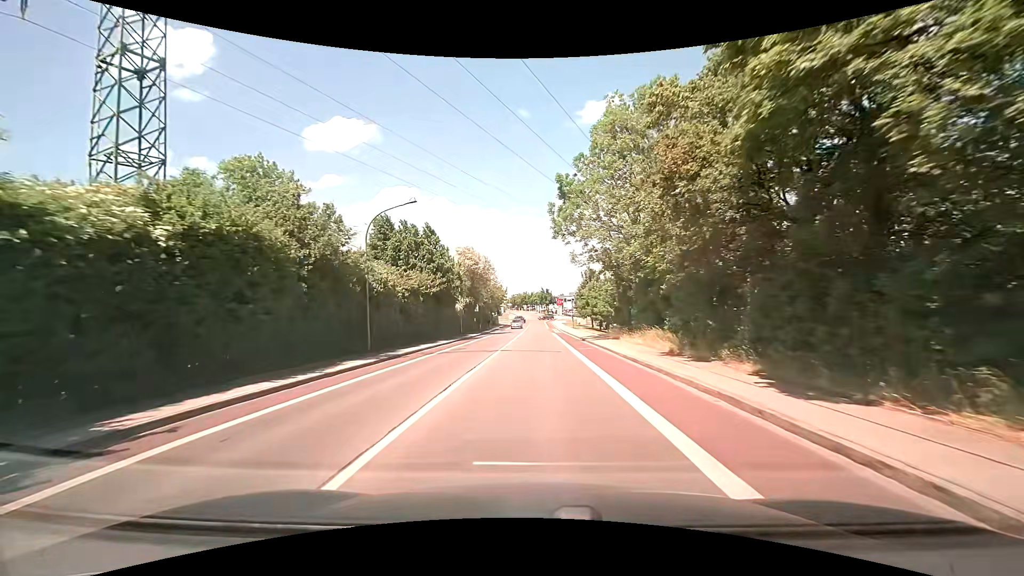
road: tertiary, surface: asphalt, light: Day
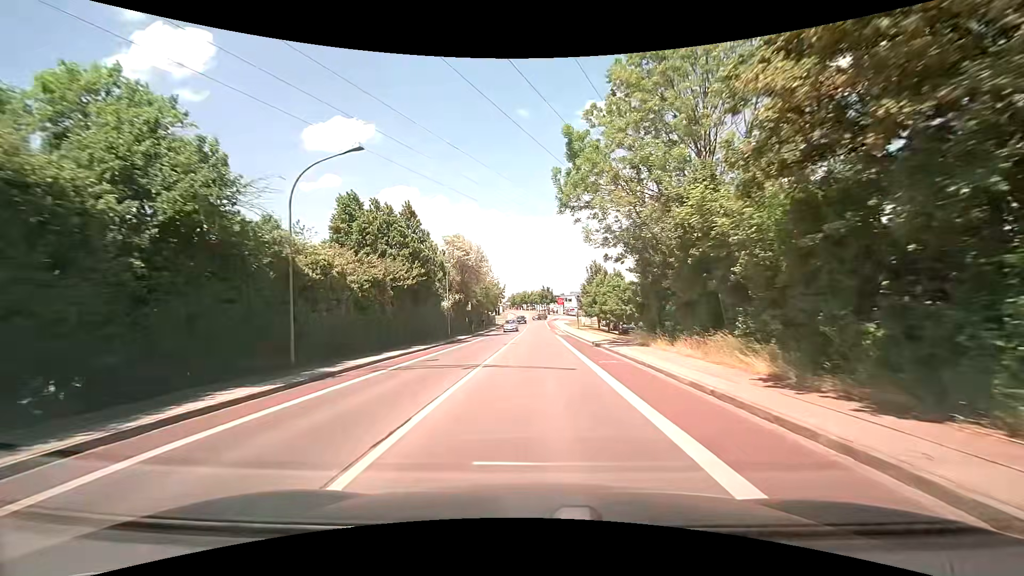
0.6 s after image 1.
(0.0, +7.6) m; 0°
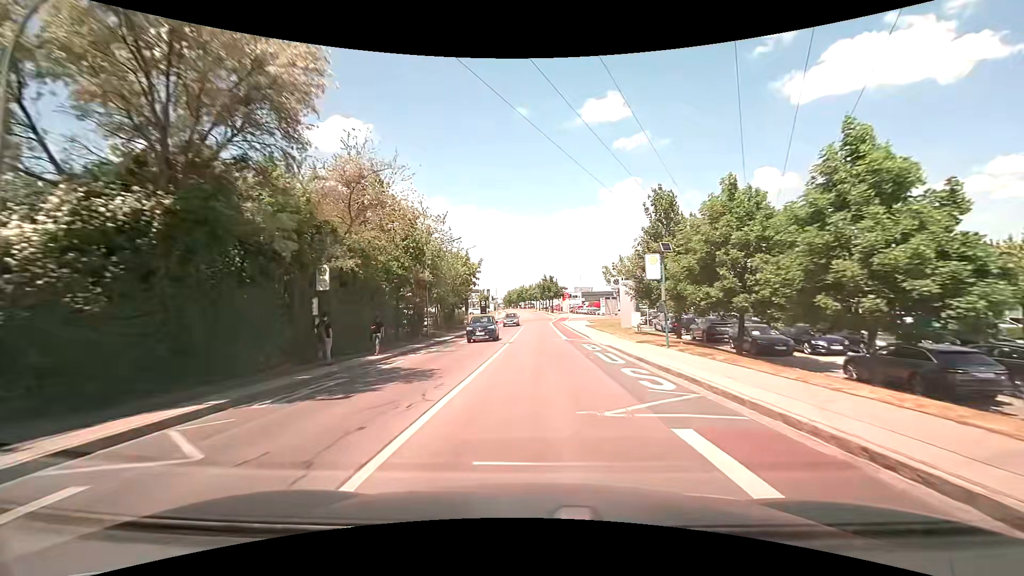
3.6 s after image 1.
(+0.1, +38.5) m; 0°
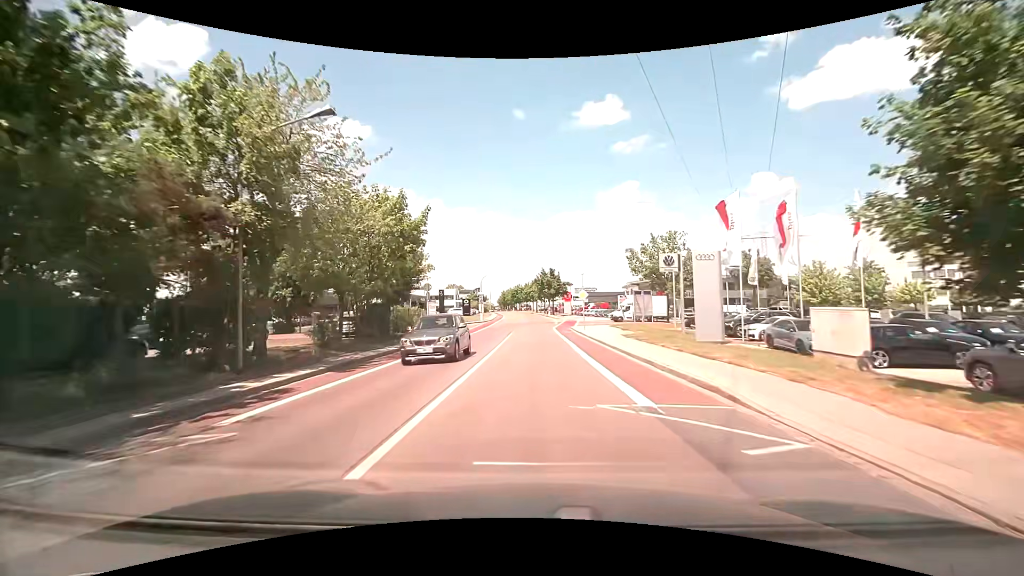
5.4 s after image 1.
(+0.1, +22.7) m; 0°
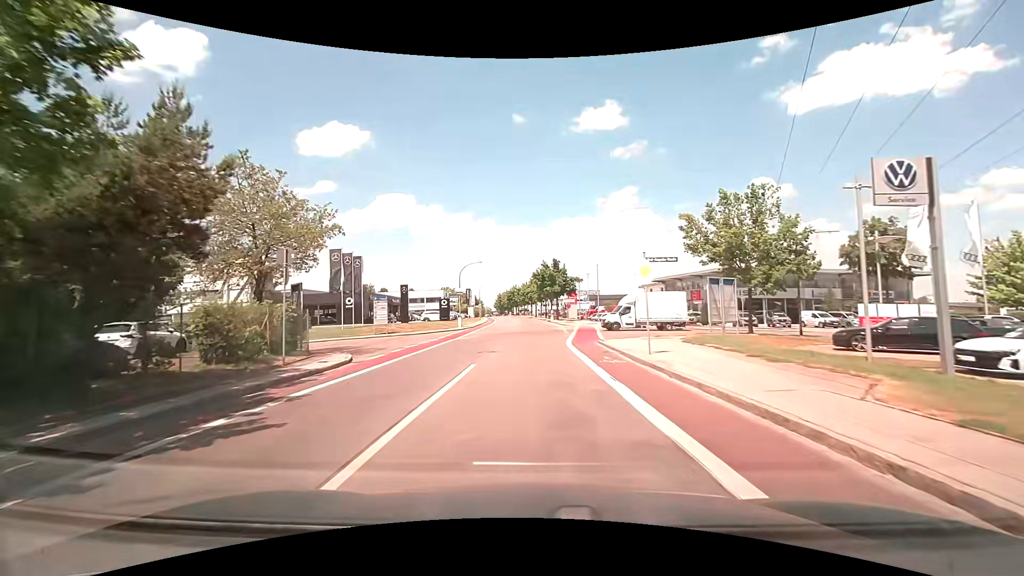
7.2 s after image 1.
(0.0, +20.6) m; 0°
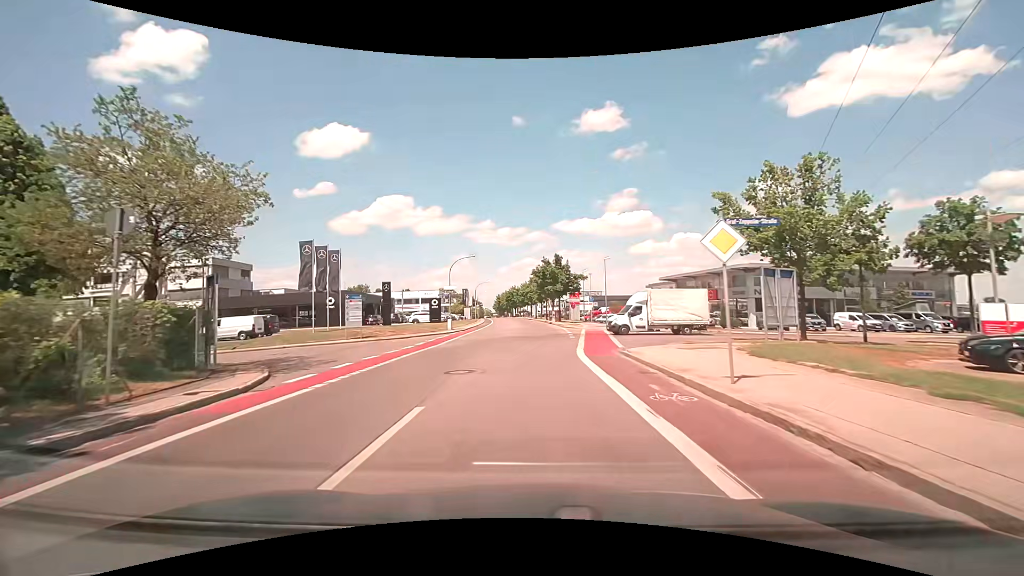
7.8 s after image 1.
(0.0, +6.4) m; 0°
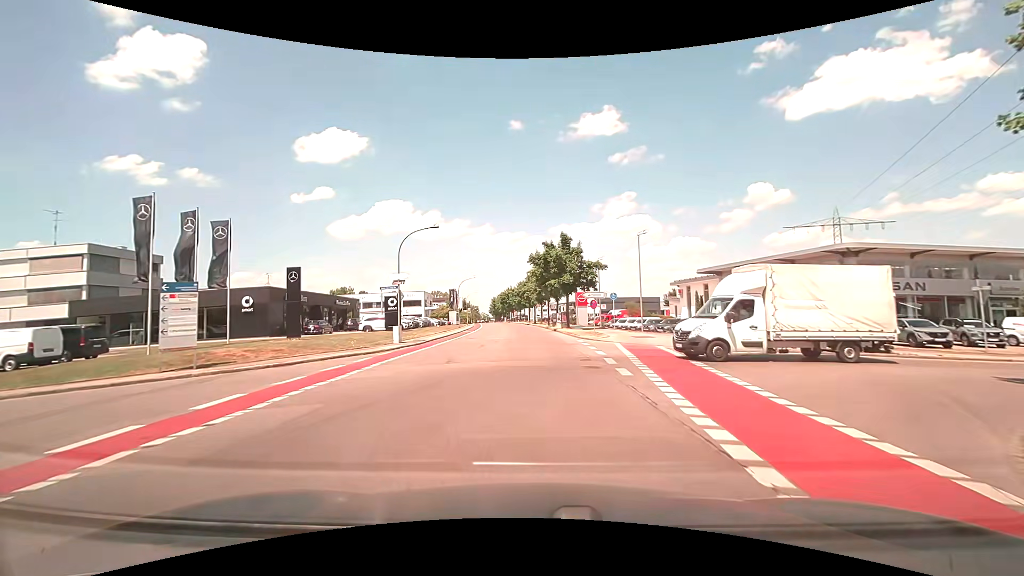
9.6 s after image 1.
(+0.1, +18.0) m; 0°
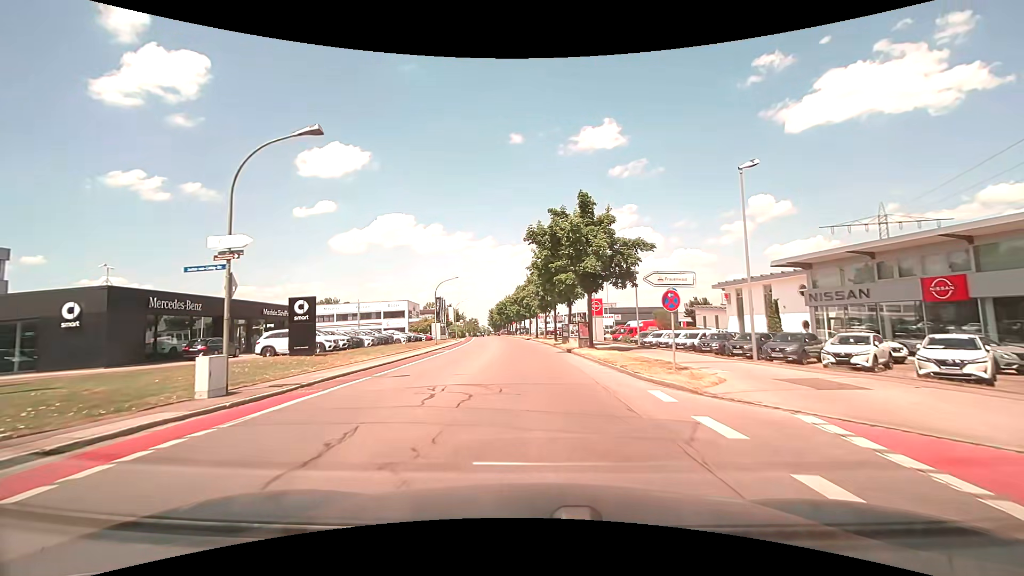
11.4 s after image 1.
(+0.1, +17.6) m; 0°
(0, +10) (0, +20) (-1, +30) (-1, +40) (-2, +50) (-3, +60) (-4, +70) (-5, +80) (-6, +90) (-7, +100) m
